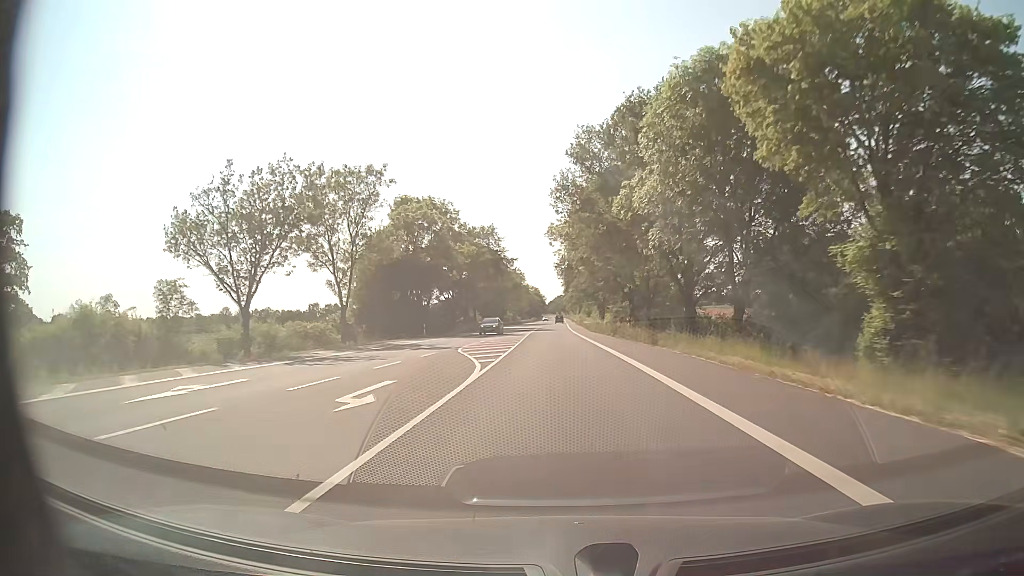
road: secondary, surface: asphalt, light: Day
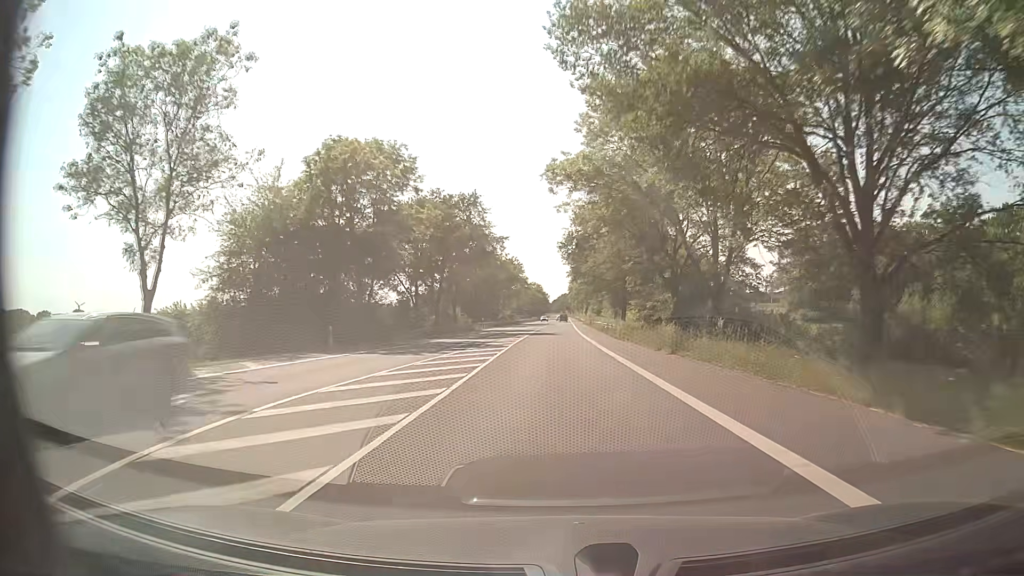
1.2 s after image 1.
(-0.1, +23.2) m; 0°
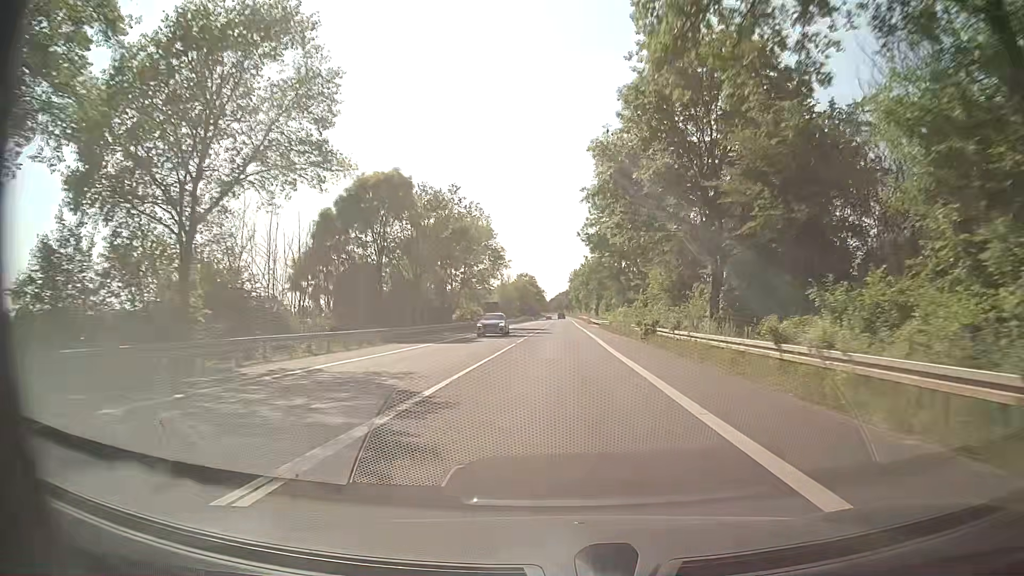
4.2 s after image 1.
(0.0, +58.1) m; 0°
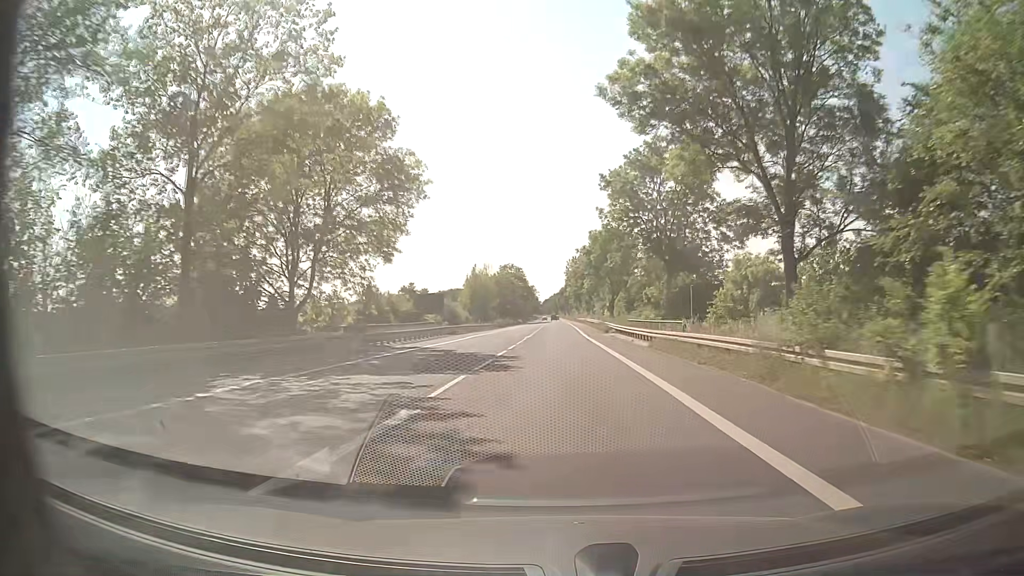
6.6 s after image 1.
(+0.1, +46.5) m; 0°
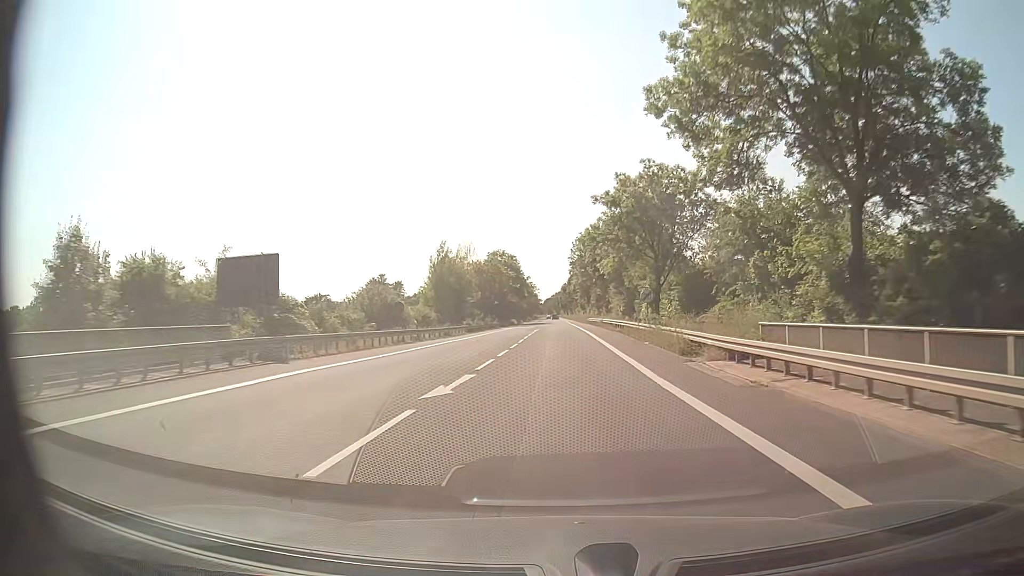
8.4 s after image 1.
(-0.2, +35.7) m; 0°
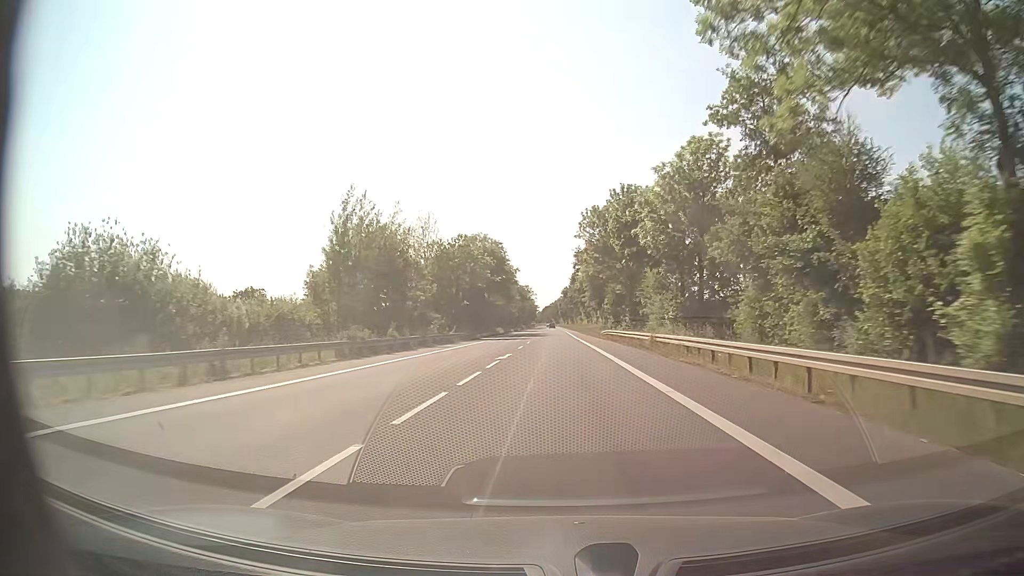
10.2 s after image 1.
(0.0, +38.0) m; 0°
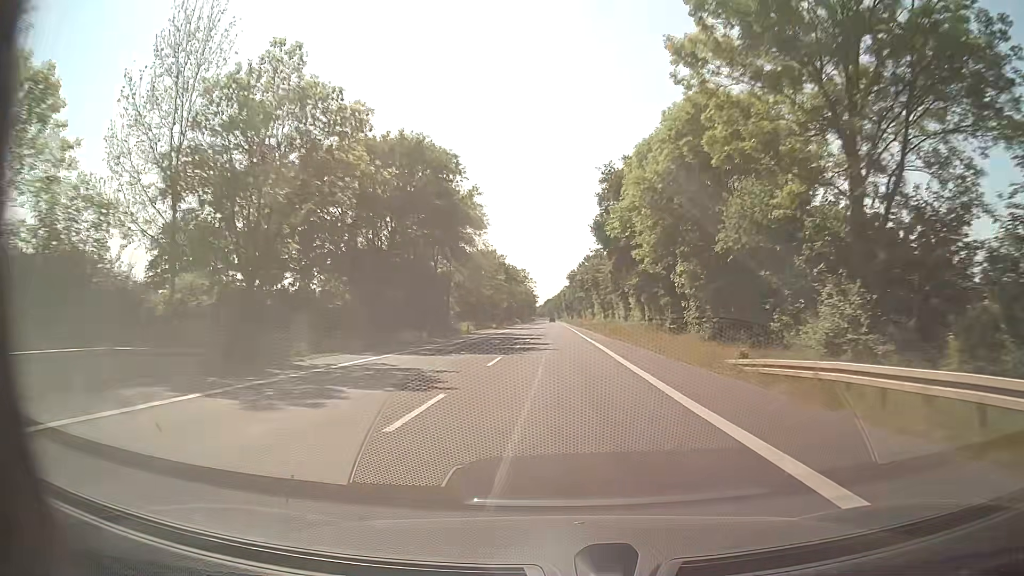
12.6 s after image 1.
(-0.1, +54.3) m; 0°
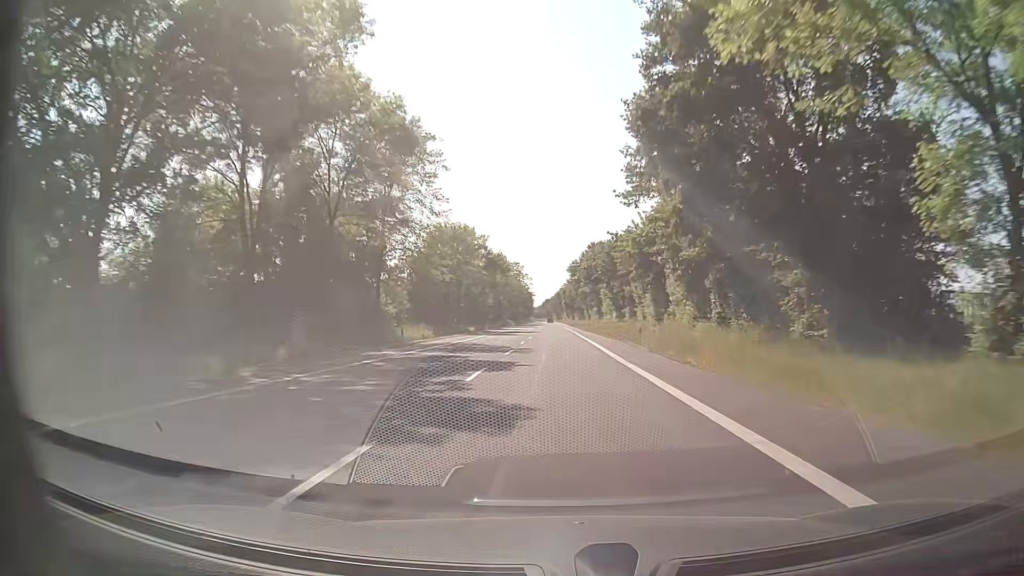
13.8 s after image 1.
(+0.1, +28.7) m; 0°
(0, +10) (0, +20) (0, +30) (0, +40) (0, +50) (0, +60) (0, +70) (0, +80) (0, +90) (0, +100) m
